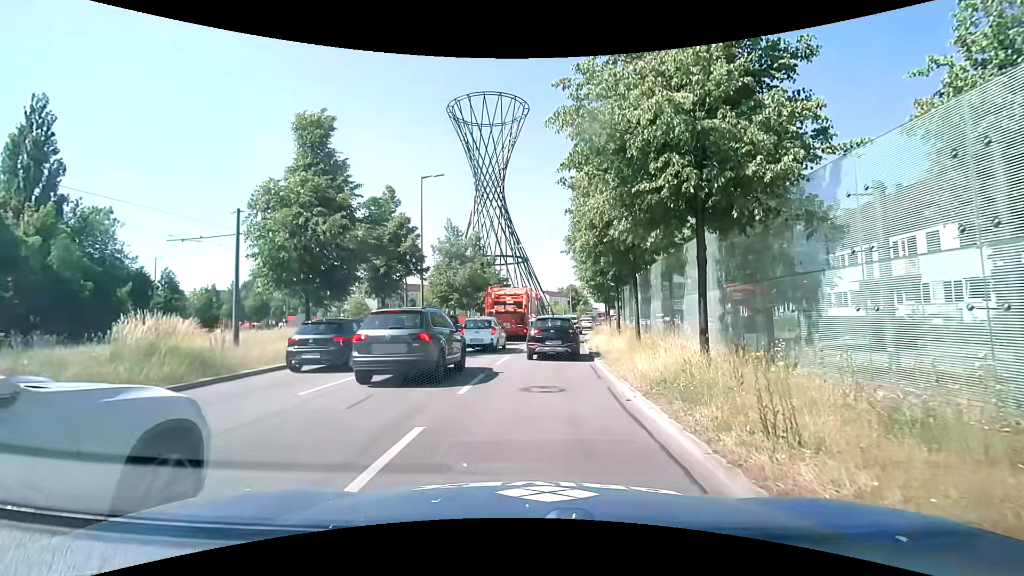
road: primary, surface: asphalt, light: Day
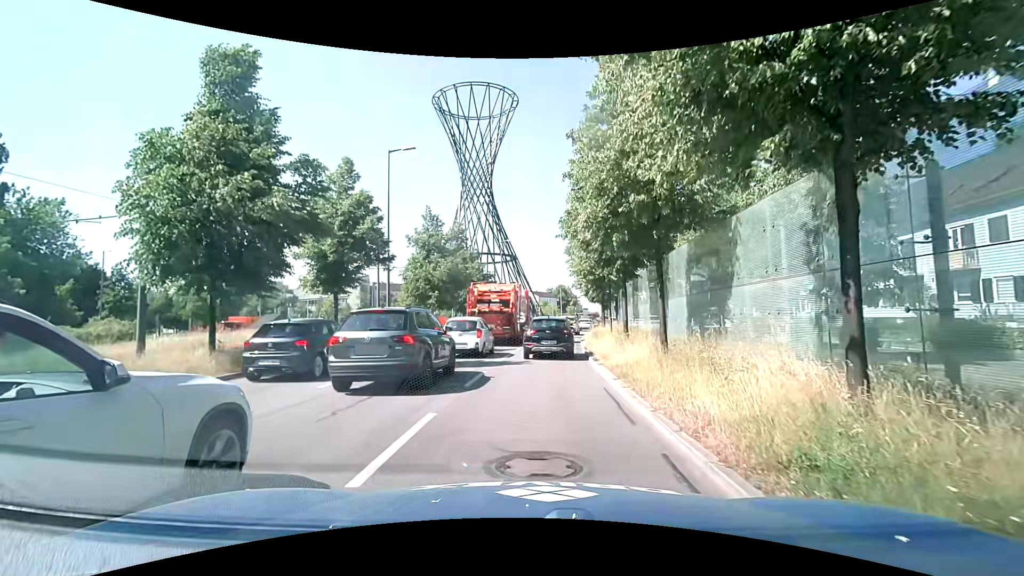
(+0.1, +5.0) m; 0°
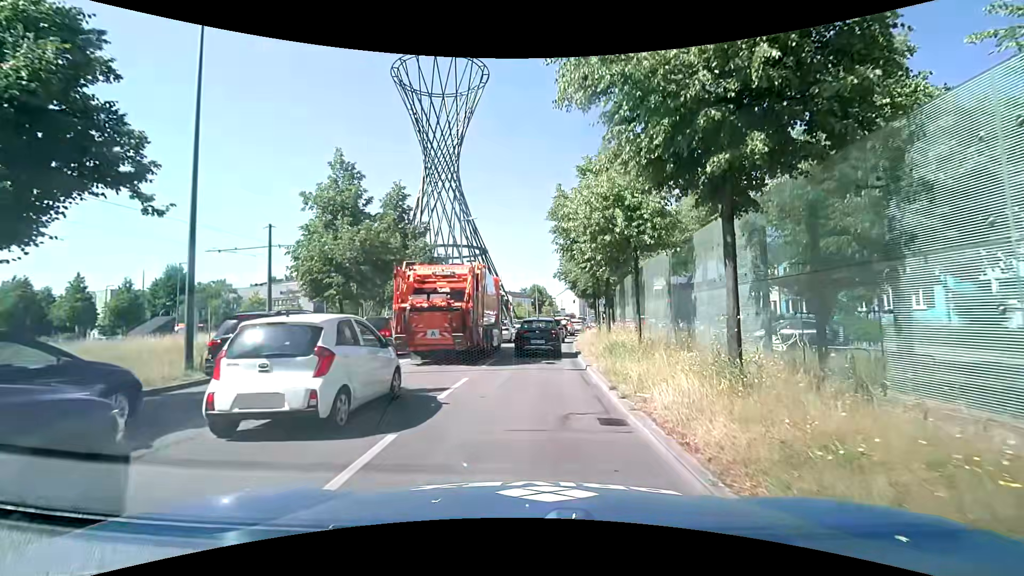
(+0.8, +13.3) m; +4°
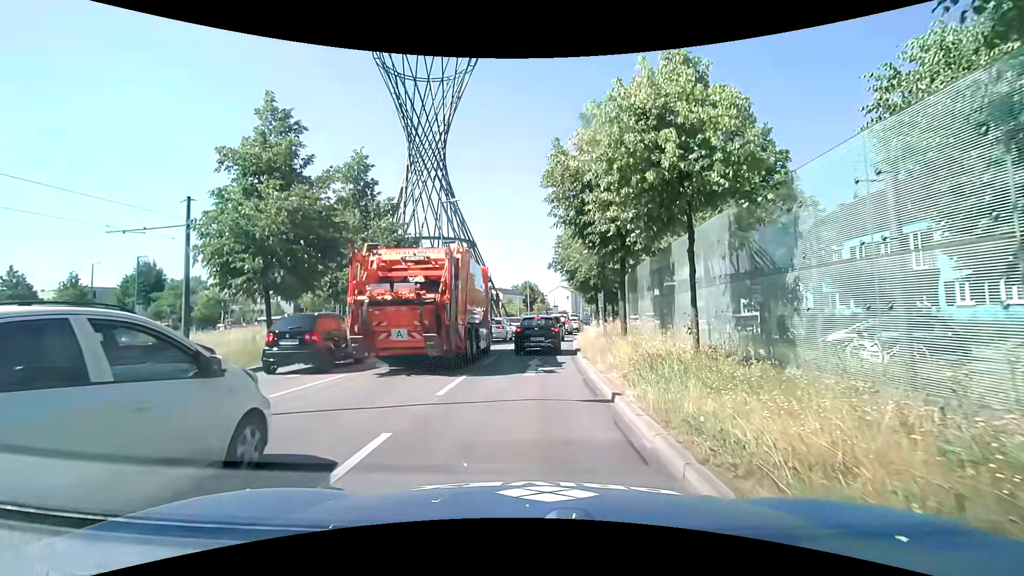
(+0.1, +5.8) m; +2°
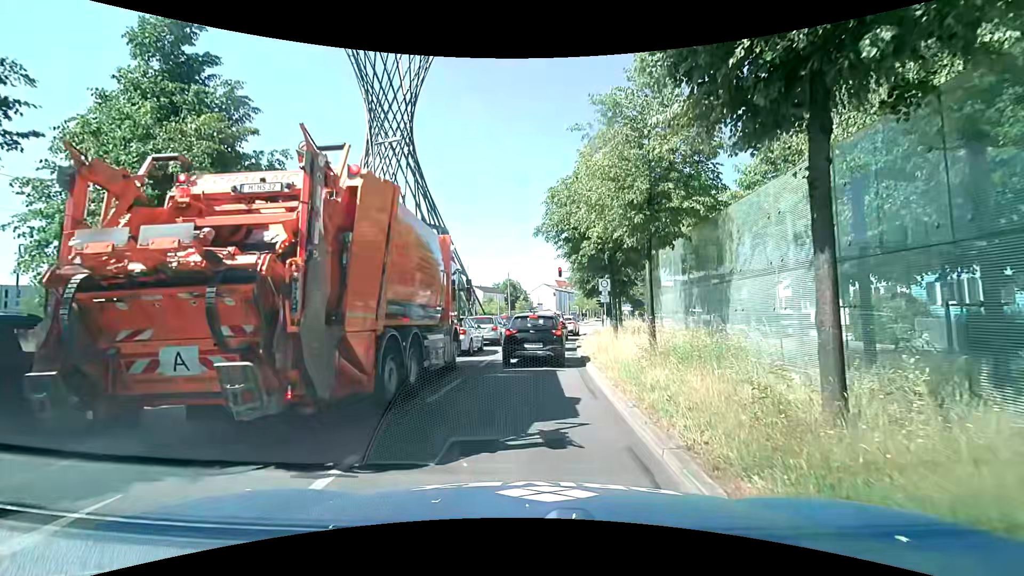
(+0.1, +12.8) m; 0°
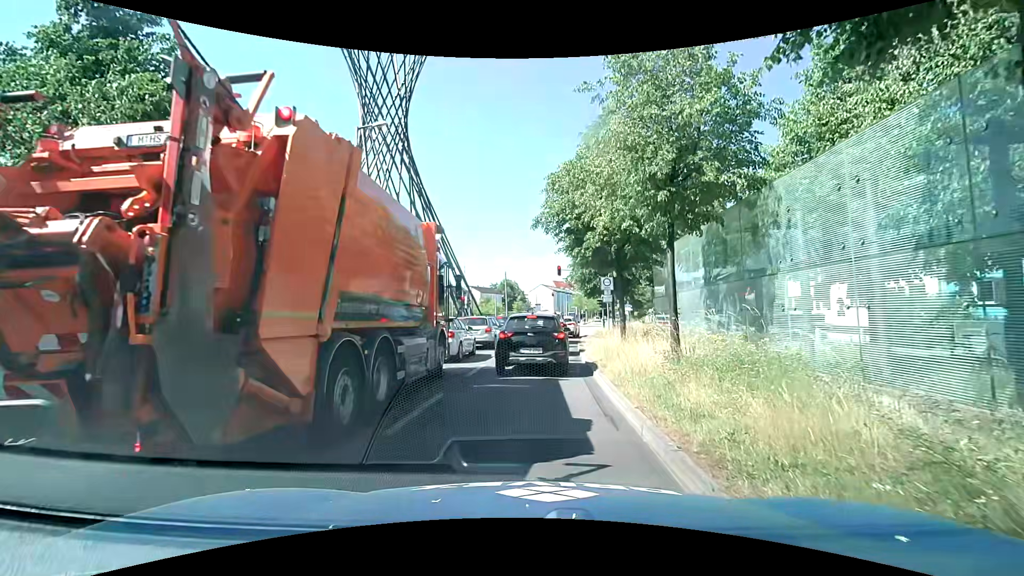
(+0.1, +2.1) m; +1°
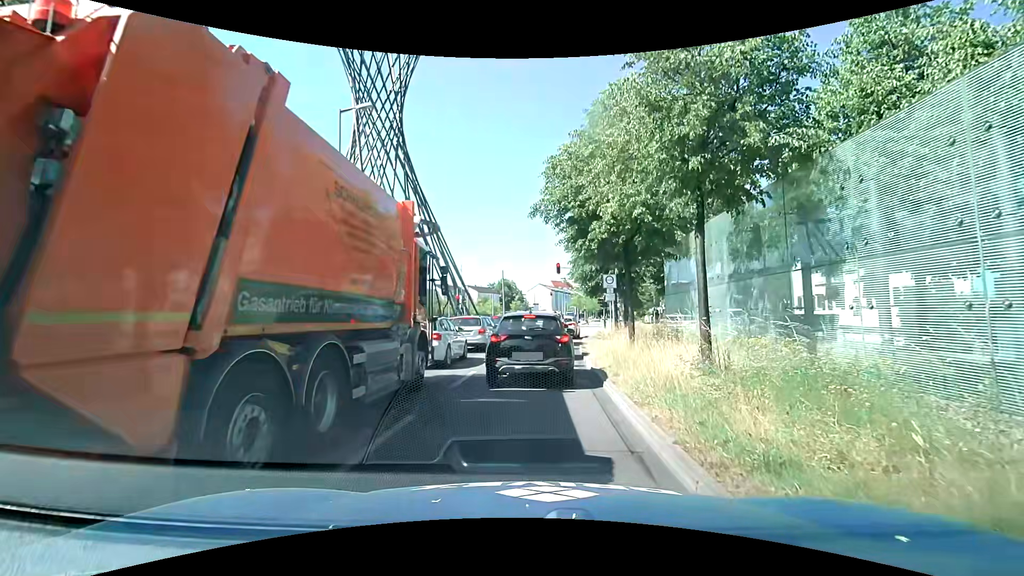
(0.0, +1.9) m; +1°
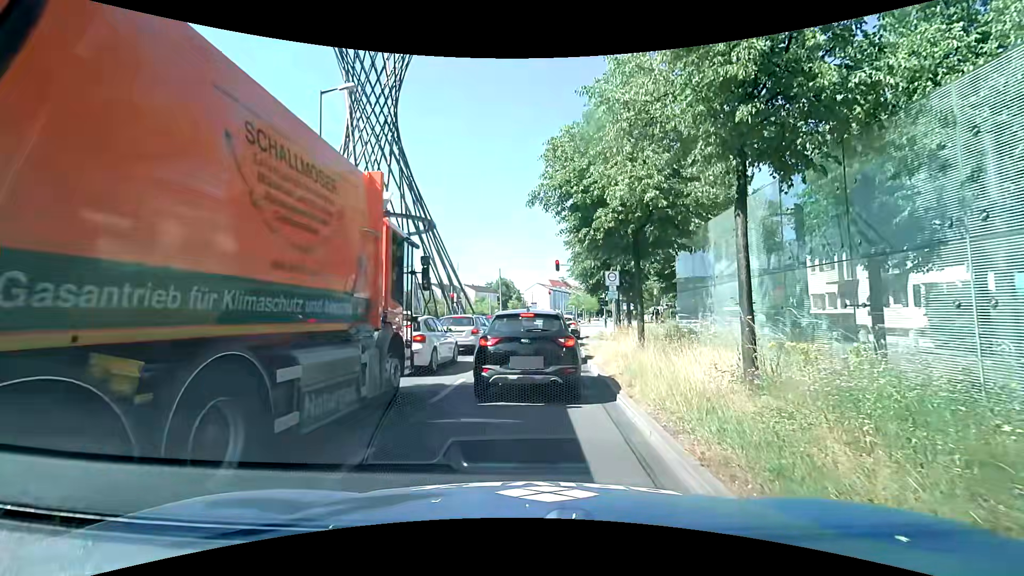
(0.0, +1.7) m; +1°
